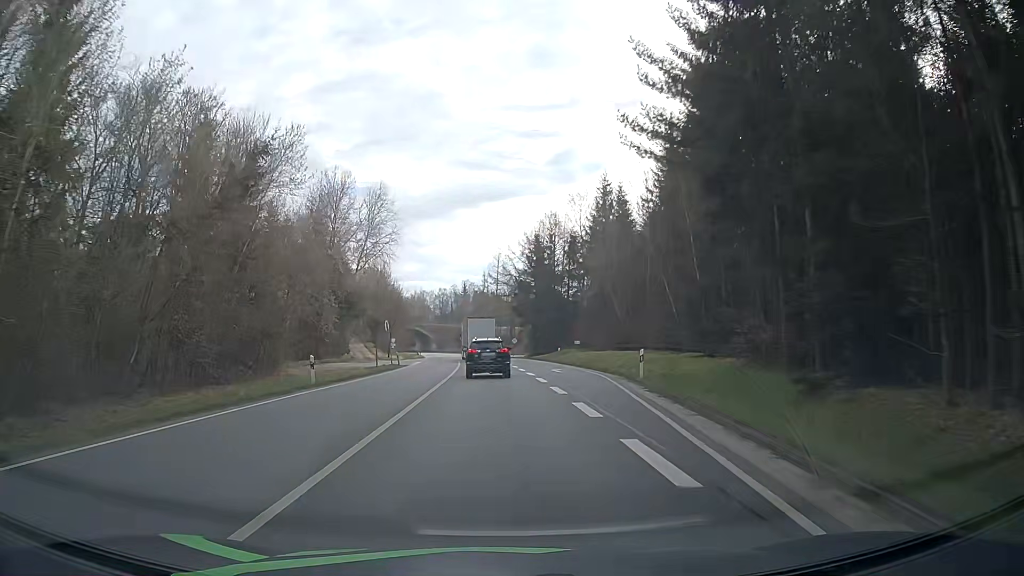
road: primary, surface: asphalt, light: Day
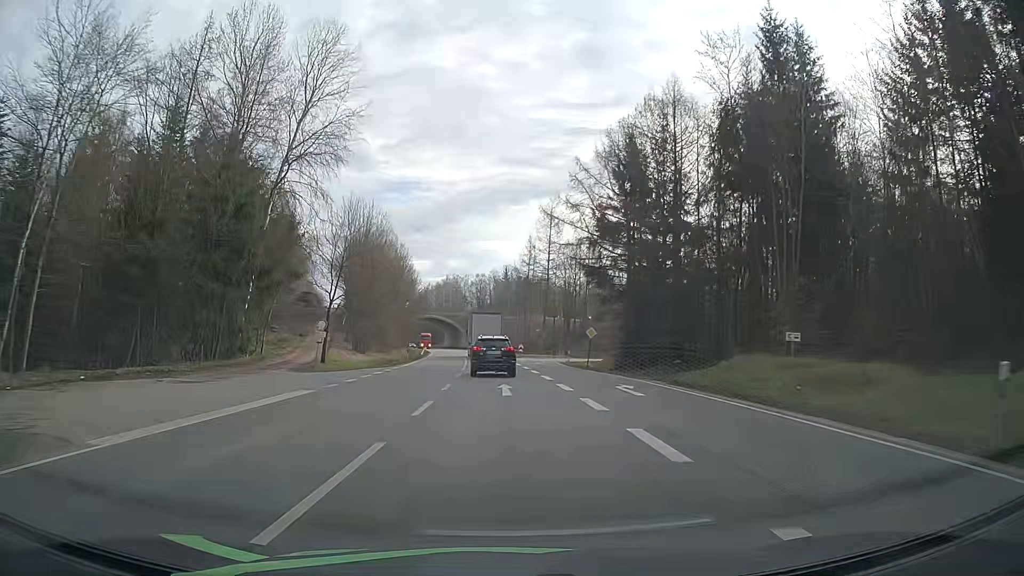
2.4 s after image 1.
(-1.5, +46.6) m; -4°
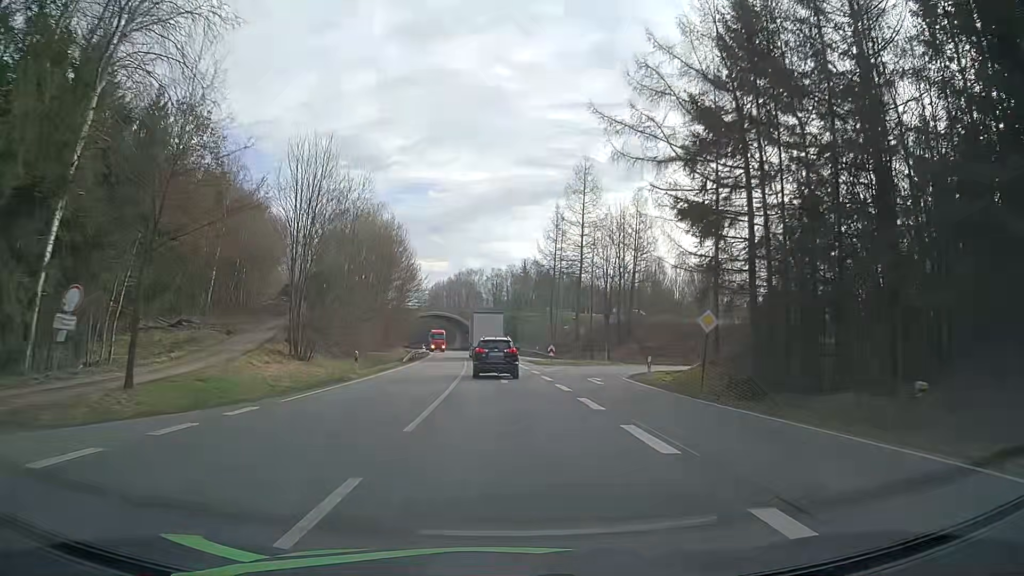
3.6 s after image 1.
(-0.3, +23.3) m; -2°
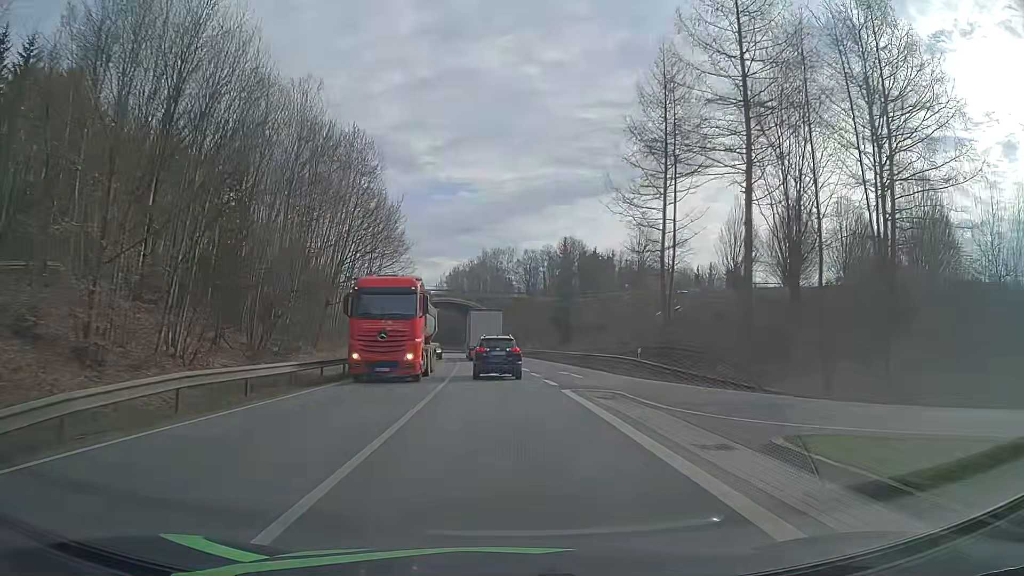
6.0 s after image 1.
(-0.9, +46.7) m; -2°
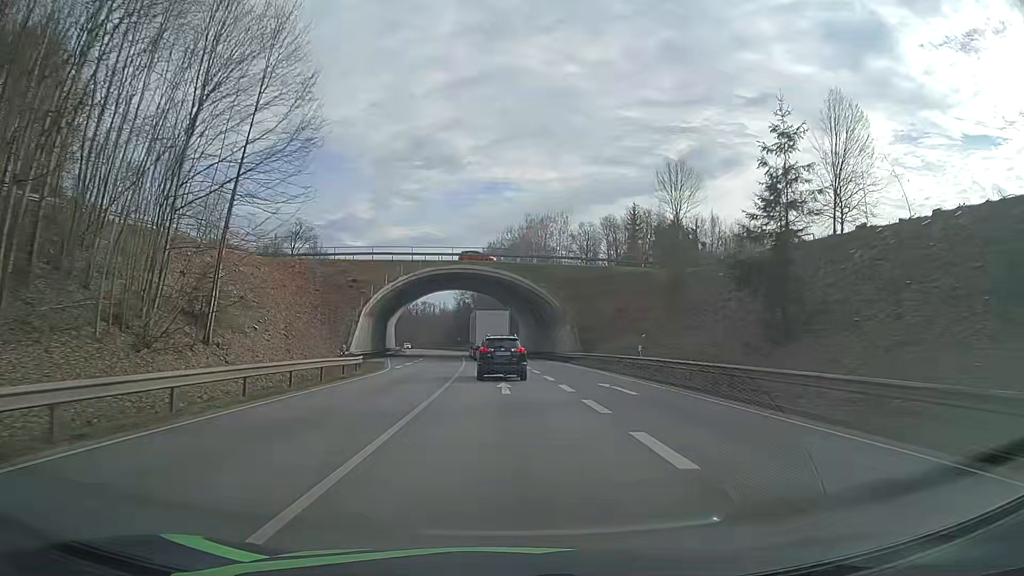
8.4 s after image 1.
(-1.4, +44.7) m; -4°
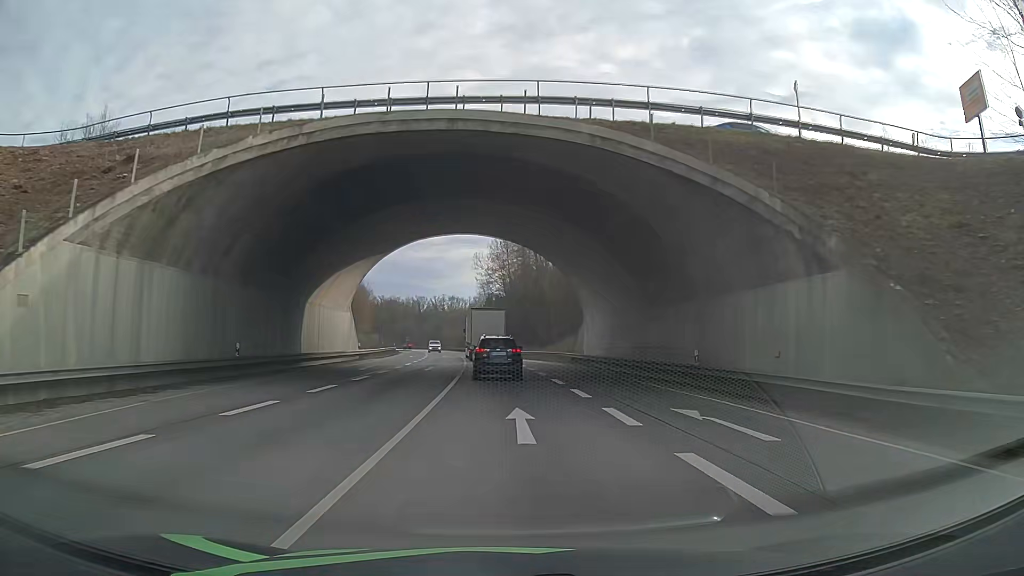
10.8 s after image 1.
(-1.2, +43.9) m; -3°
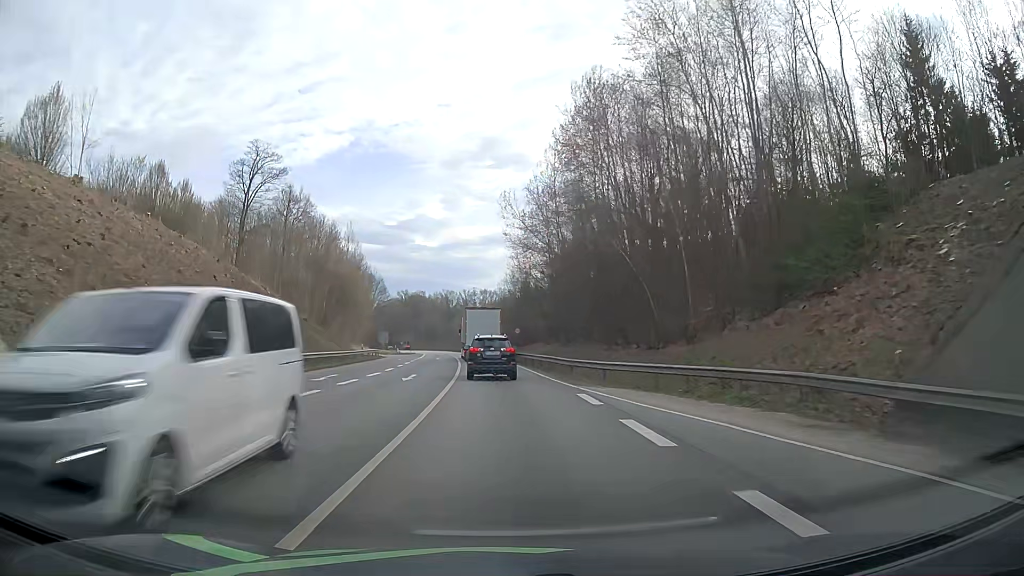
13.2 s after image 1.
(-1.0, +44.3) m; -2°
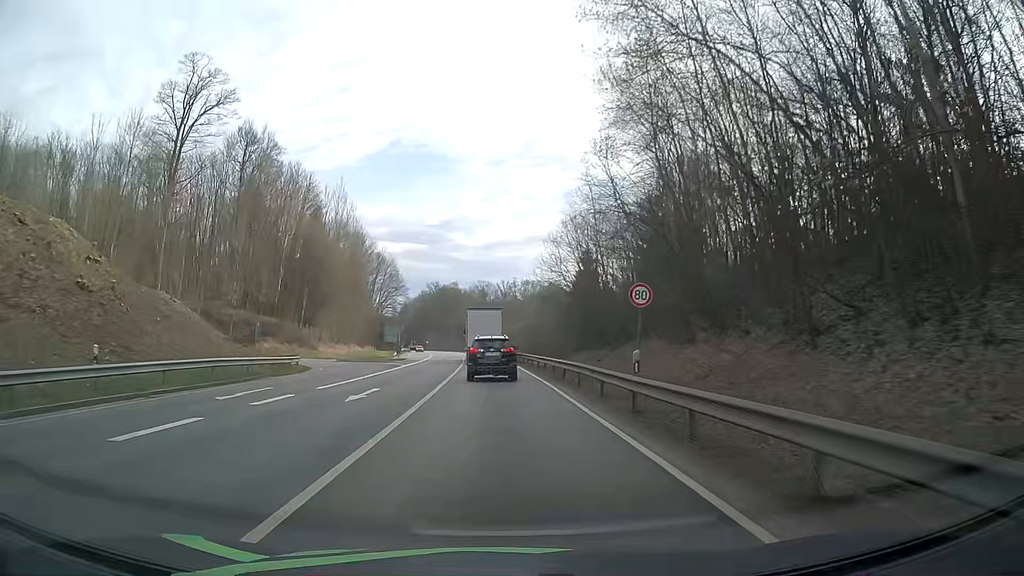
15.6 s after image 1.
(-1.8, +44.2) m; -4°
(0, +10) (0, +20) (-1, +30) (-1, +40) (-2, +50) (-2, +60) (-3, +70) (-4, +80) (-4, +90) (-6, +100) m
